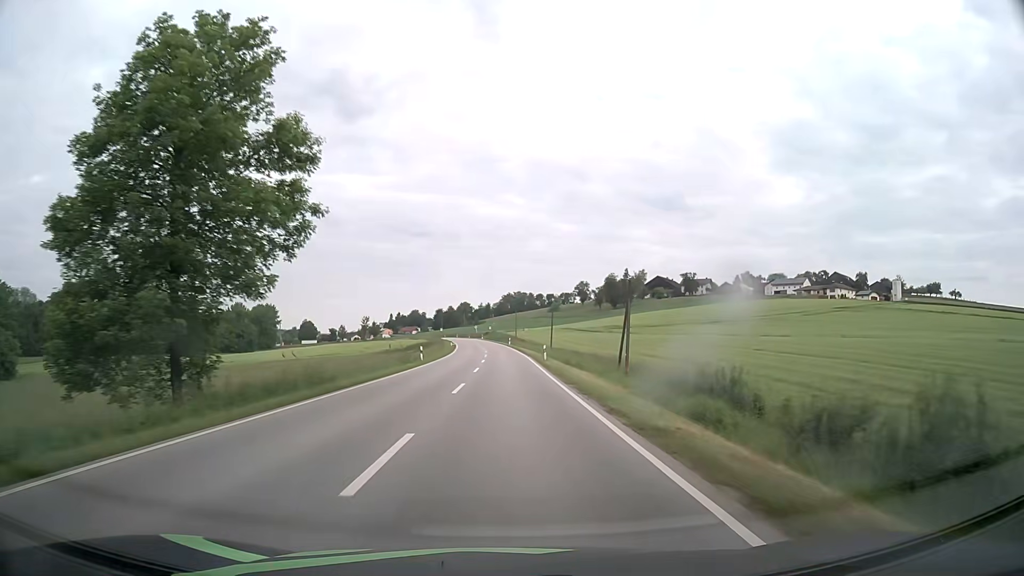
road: secondary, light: Day
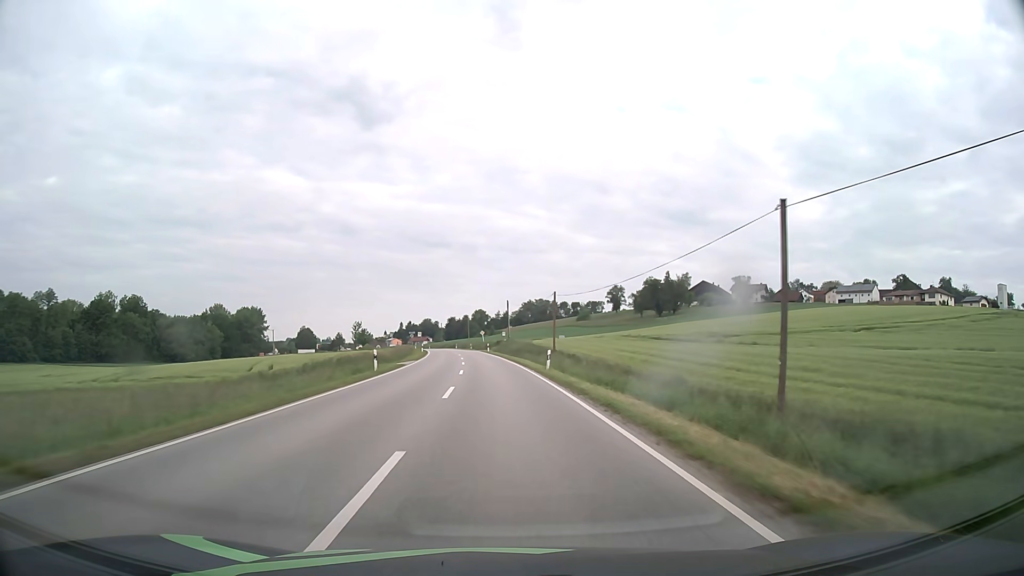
(-0.5, +61.7) m; -1°
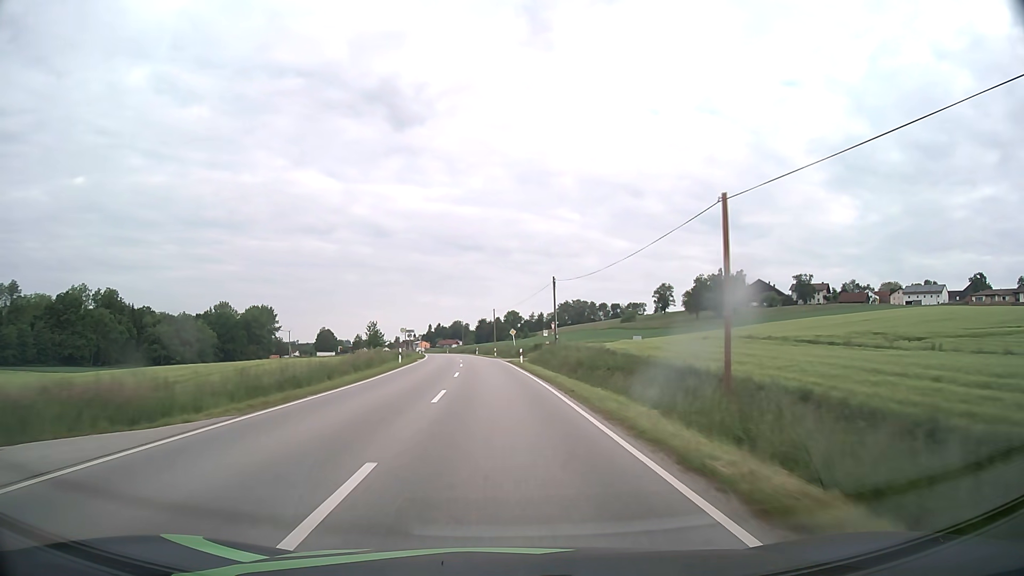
(-0.9, +36.9) m; -3°
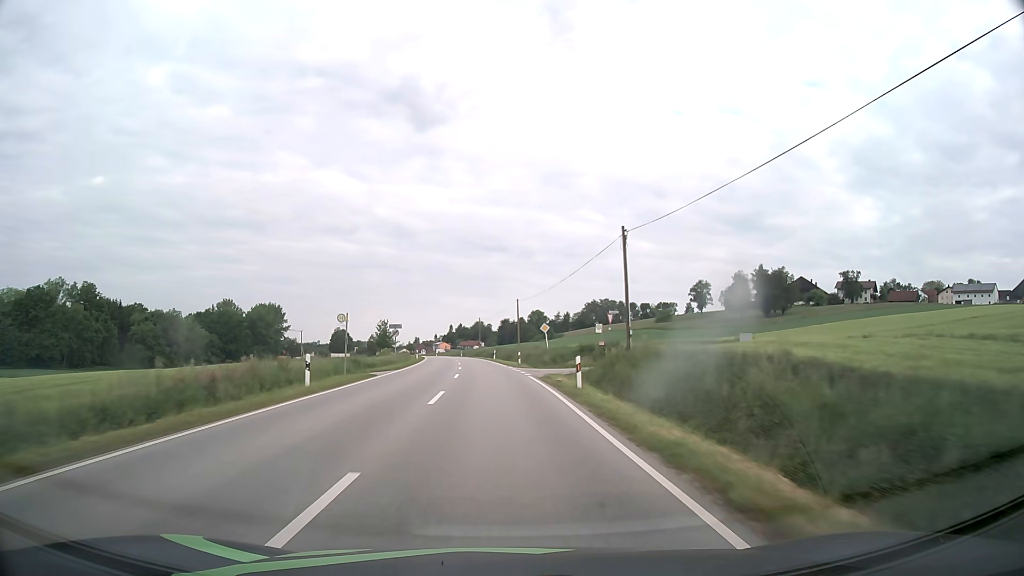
(-0.4, +24.7) m; -2°
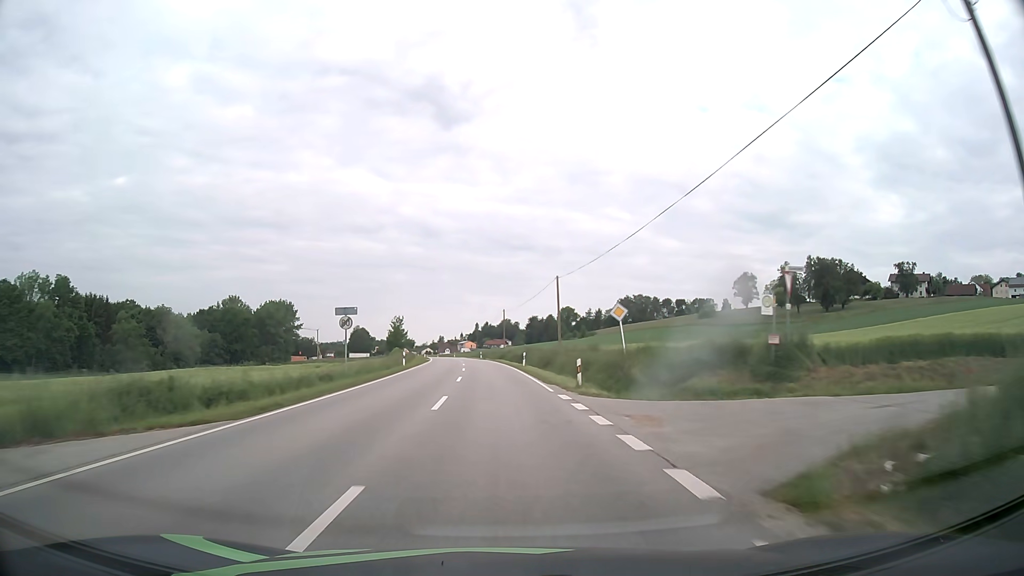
(-0.5, +24.8) m; -2°
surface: asphalt
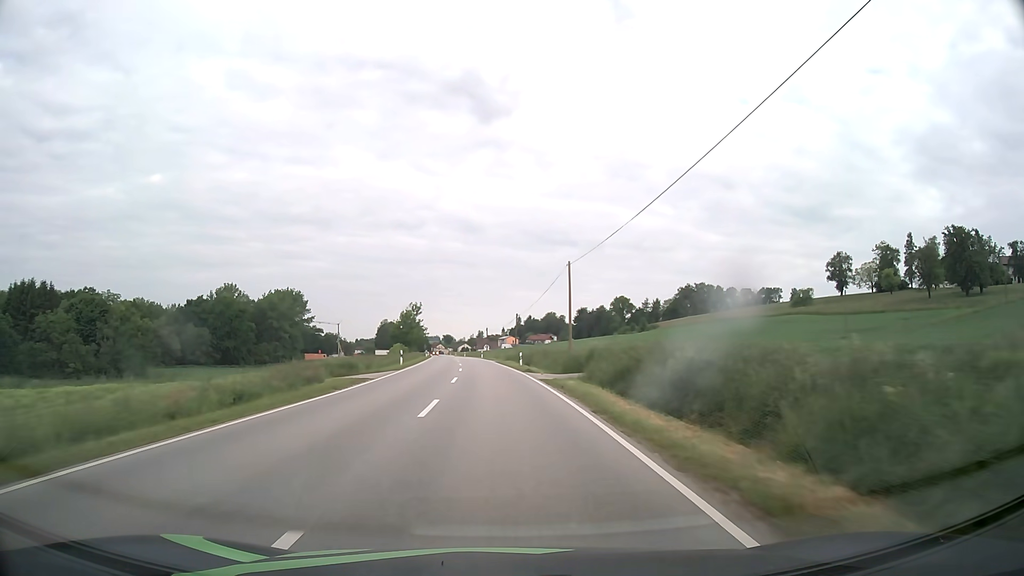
(-1.5, +49.9) m; -4°
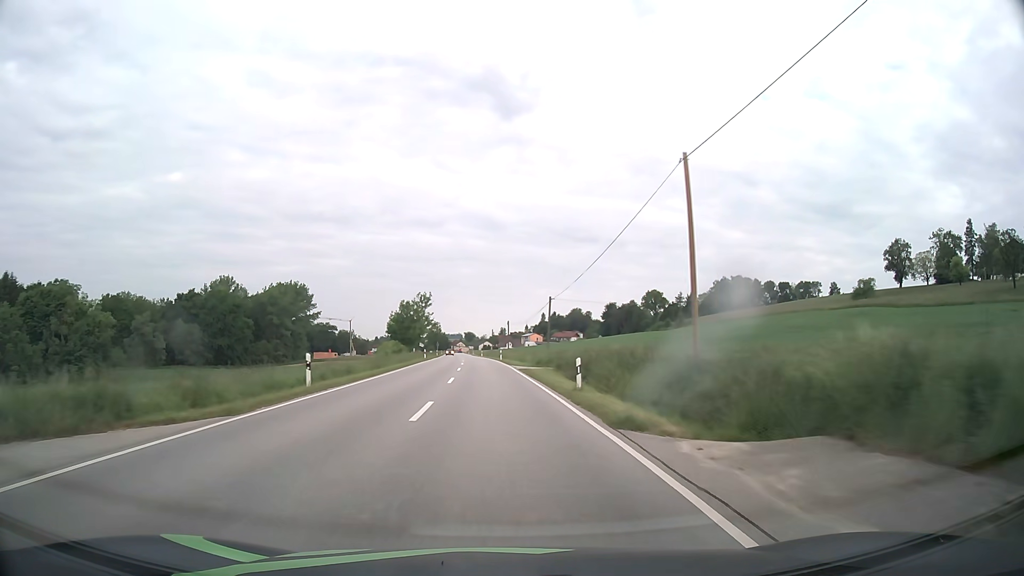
(-0.4, +25.1) m; -2°
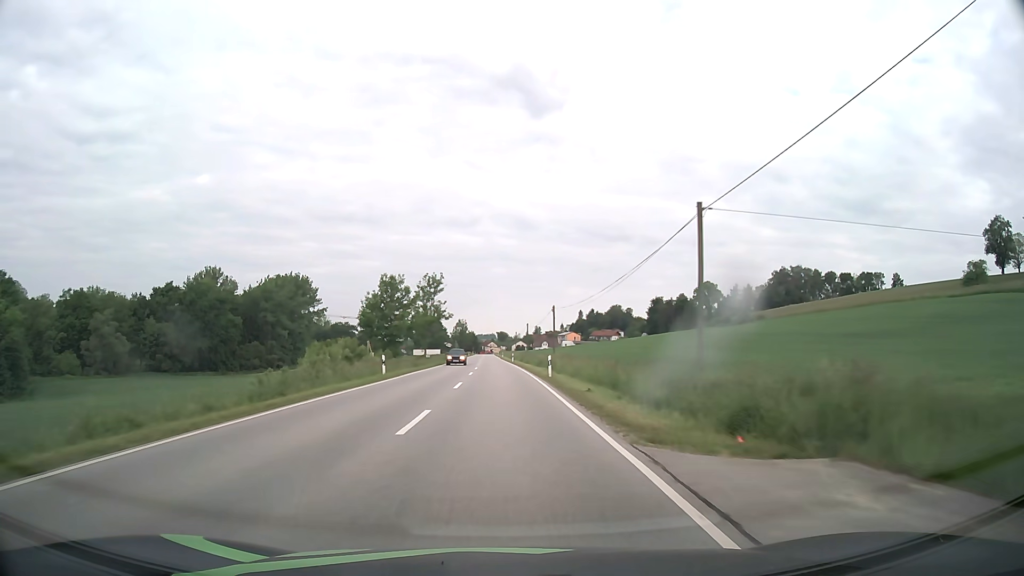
(-1.0, +37.7) m; -3°
(0, +10) (0, +20) (0, +30) (-1, +40) (-1, +50) (-1, +60) (-1, +70) (-2, +80) (-2, +90) (-2, +100) m
